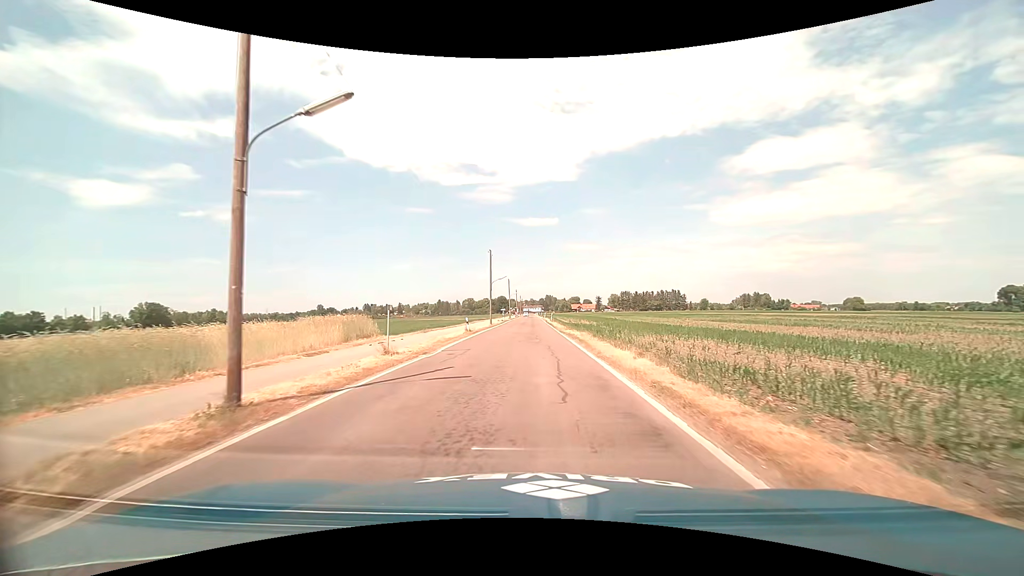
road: tertiary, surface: asphalt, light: Day
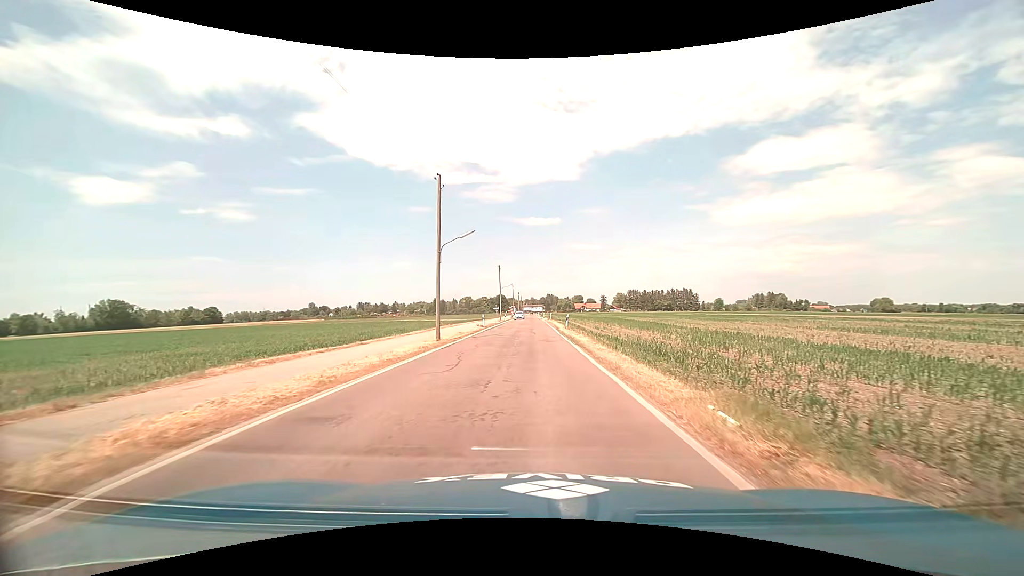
(-0.2, +31.5) m; 0°
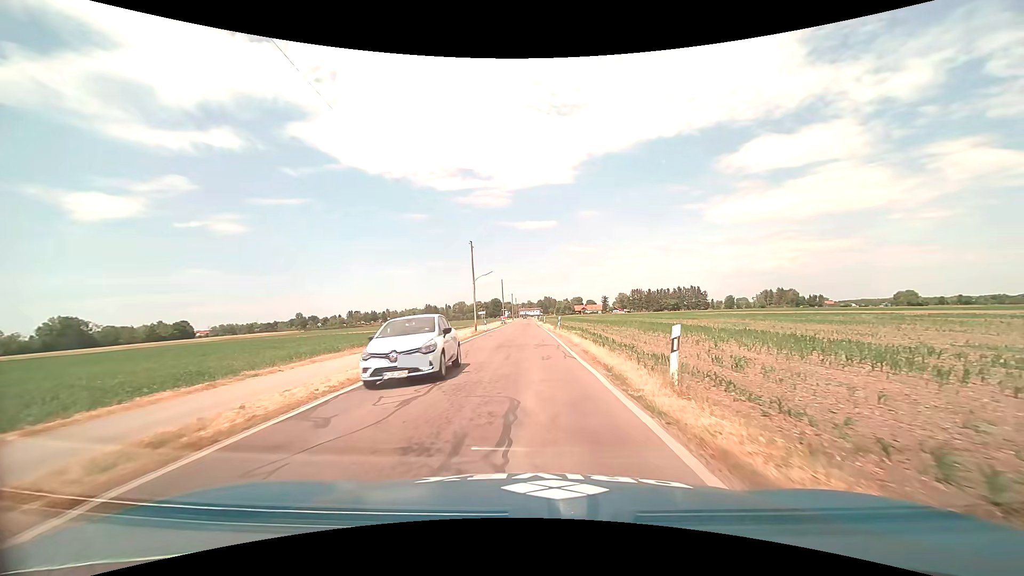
(0.0, +29.7) m; +1°
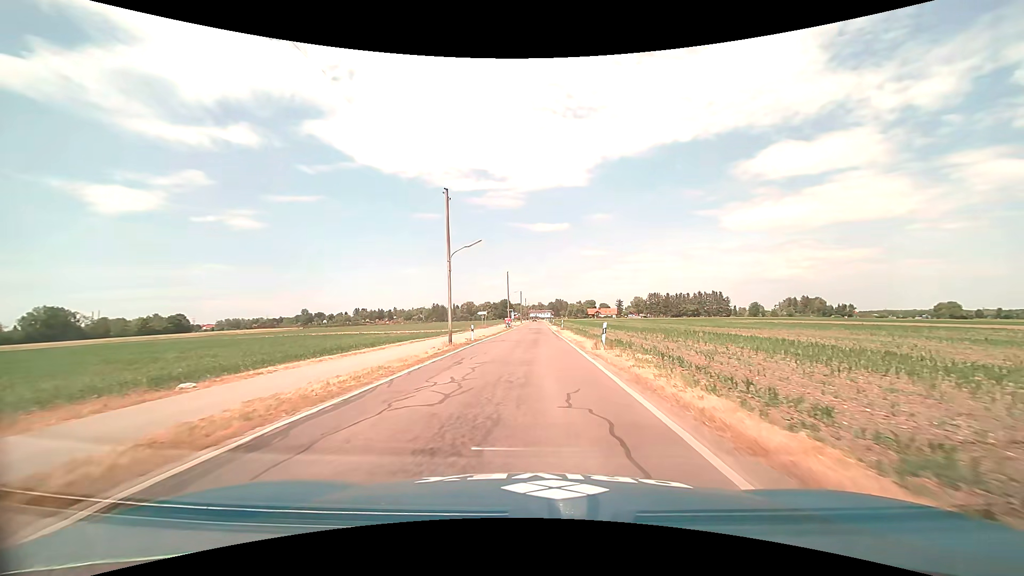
(-0.5, +19.9) m; -2°
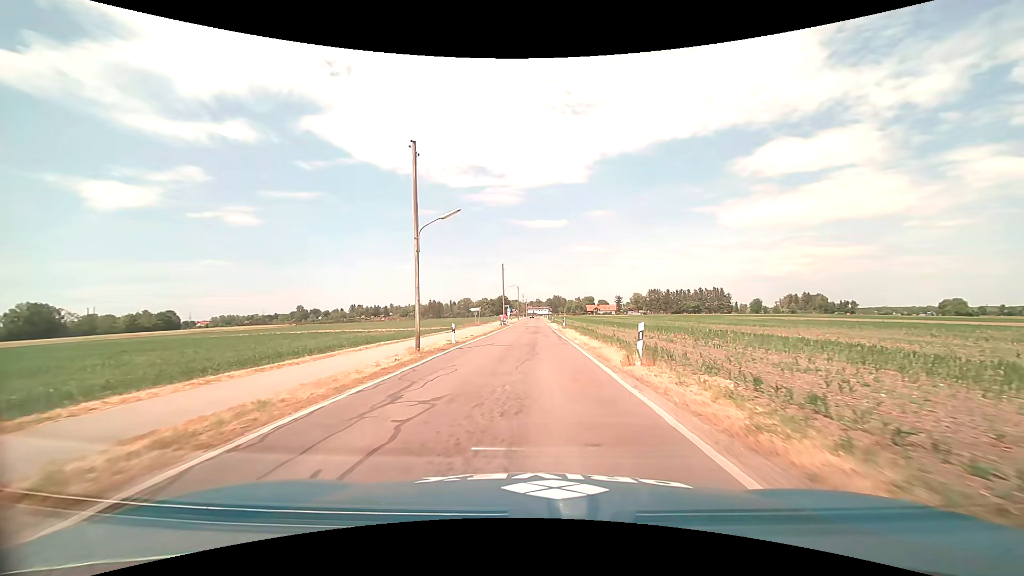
(0.0, +7.1) m; 0°
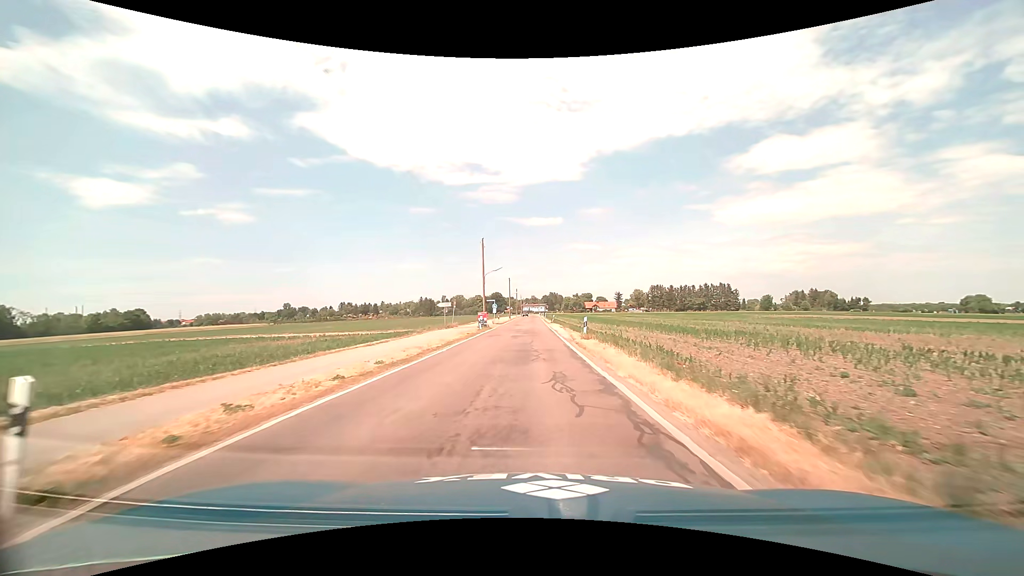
(+0.1, +22.3) m; +1°
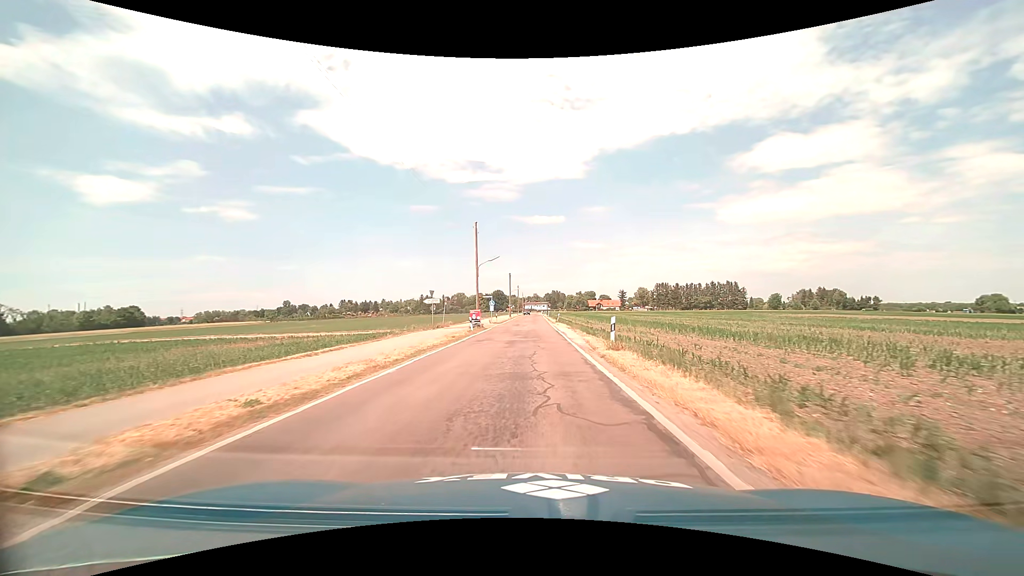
(0.0, +7.6) m; -1°
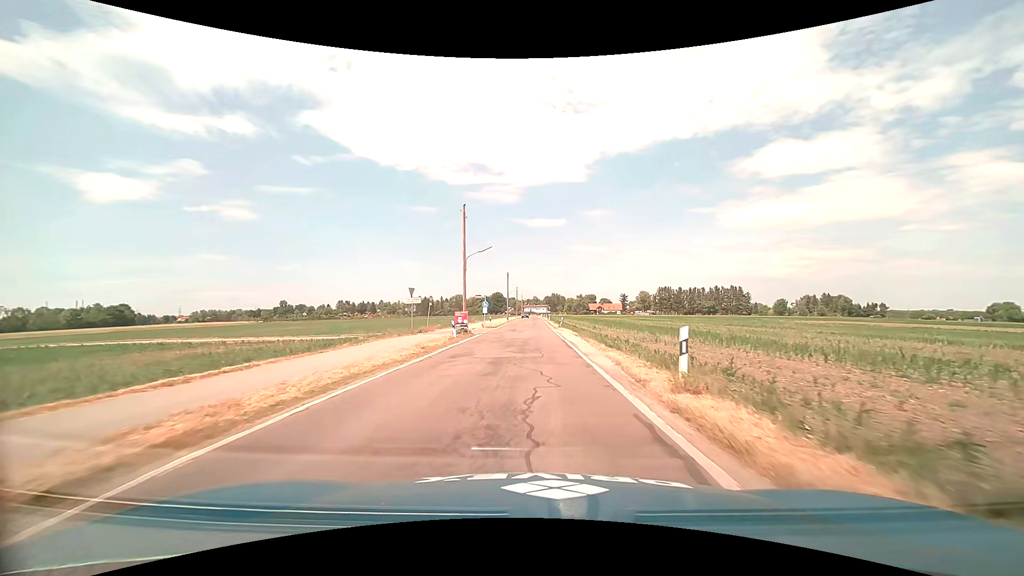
(0.0, +7.5) m; 0°
(0, +10) (0, +20) (0, +30) (0, +40) (0, +50) (0, +60) (0, +70) (0, +80) (0, +90) (0, +100) m
